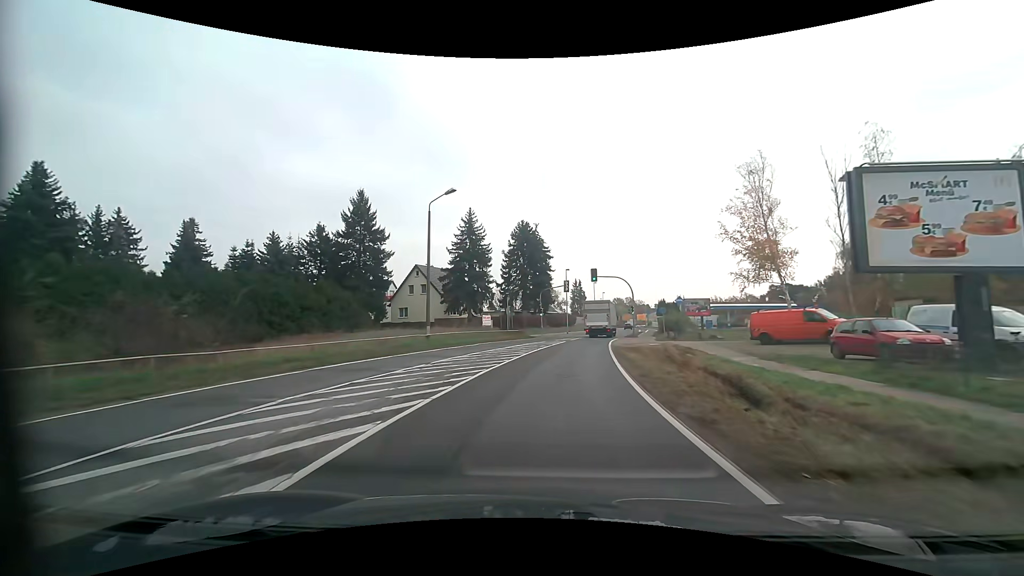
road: primary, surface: asphalt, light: Day
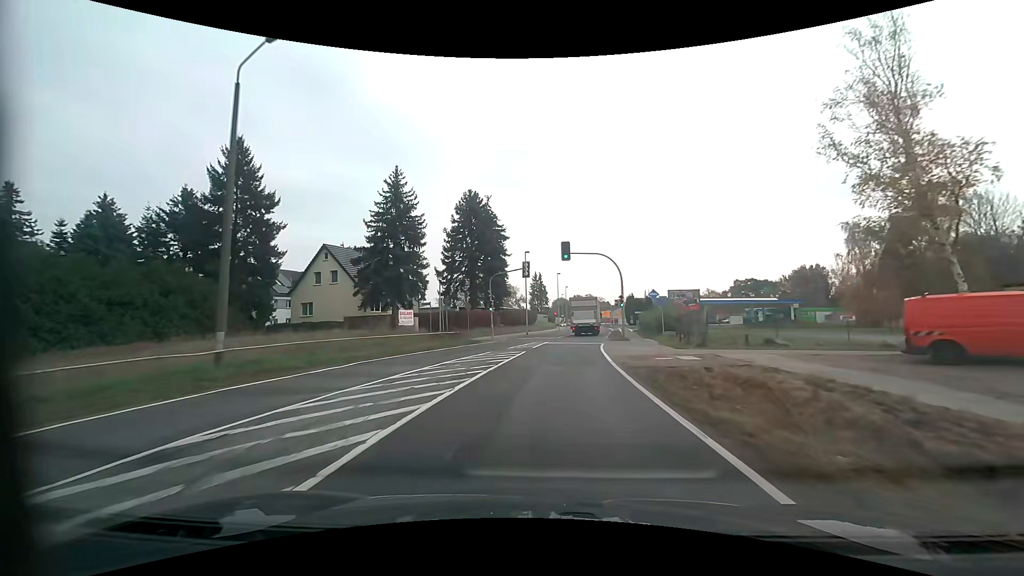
(+0.7, +16.5) m; +5°
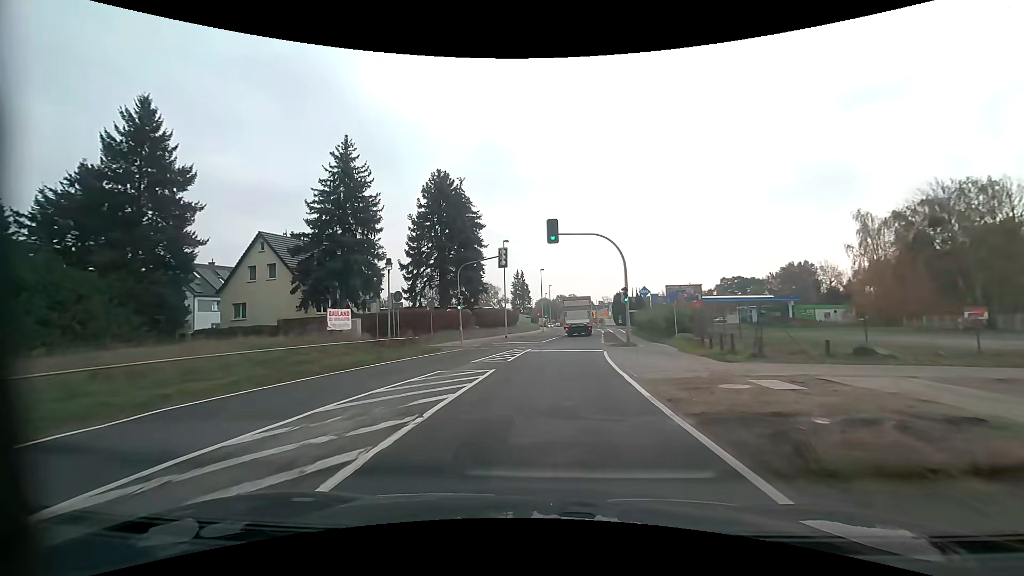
(+0.1, +8.2) m; +1°
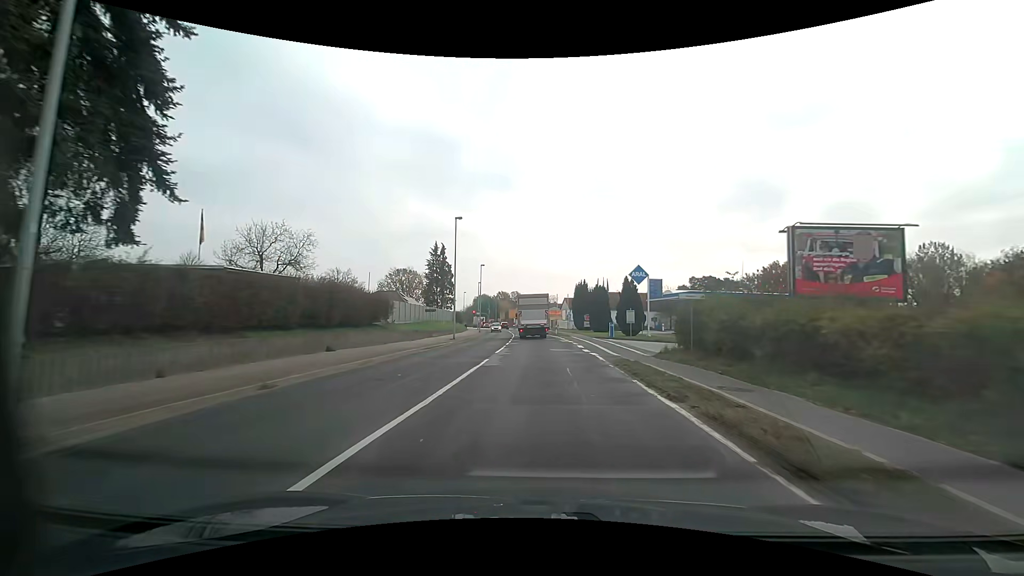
(+3.0, +40.1) m; +7°
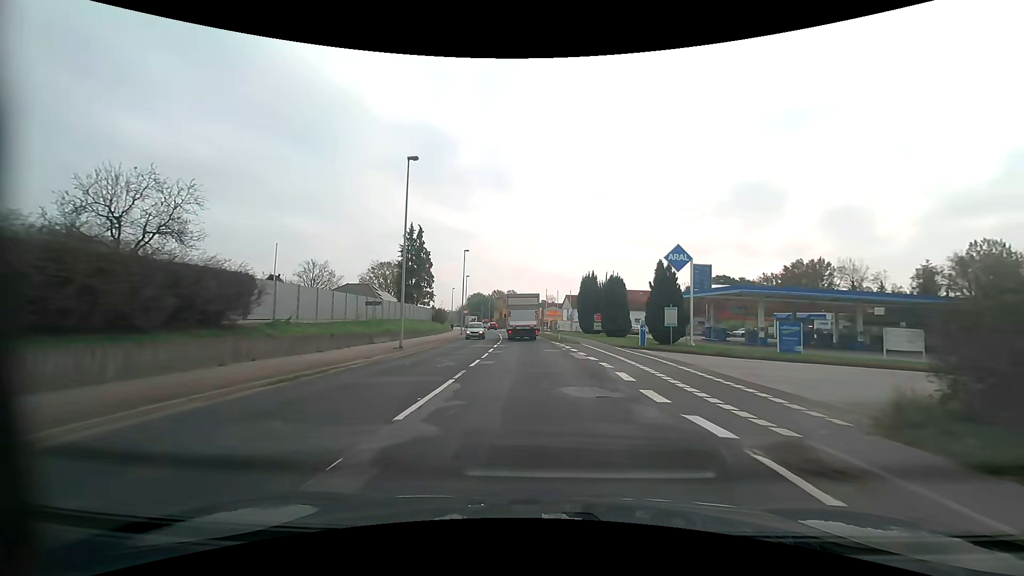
(0.0, +15.3) m; 0°
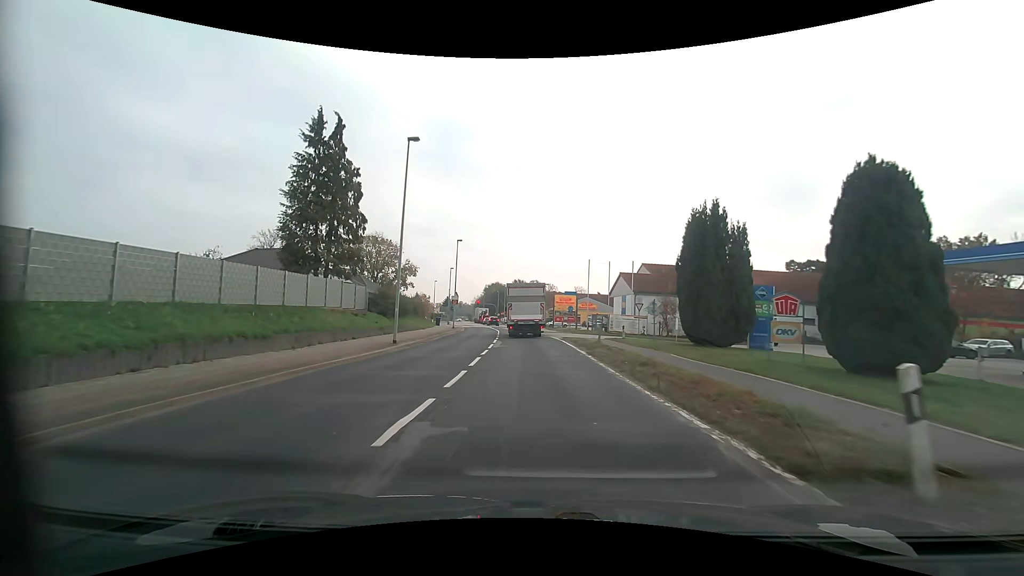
(-1.0, +36.2) m; -3°
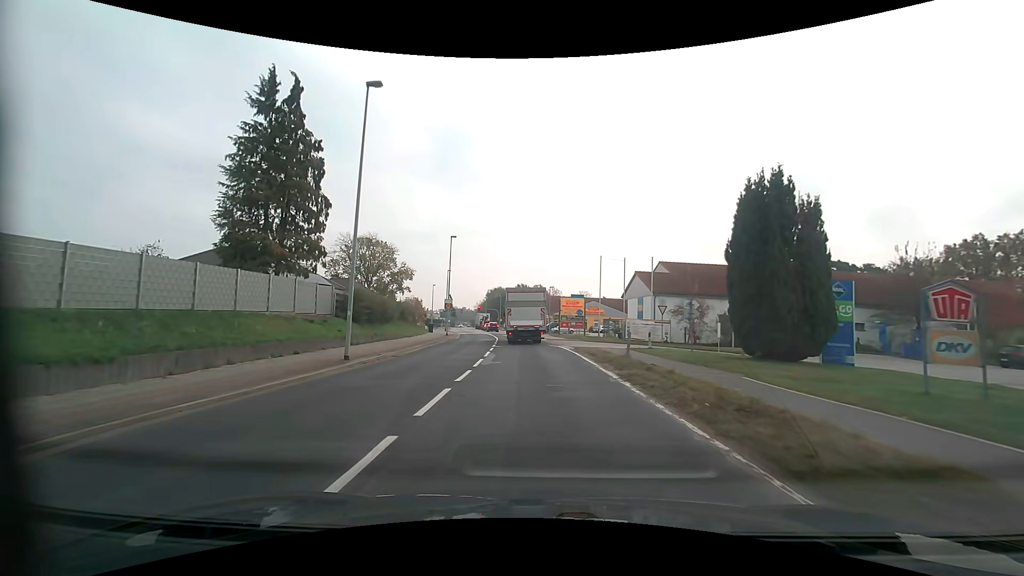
(0.0, +6.6) m; -1°
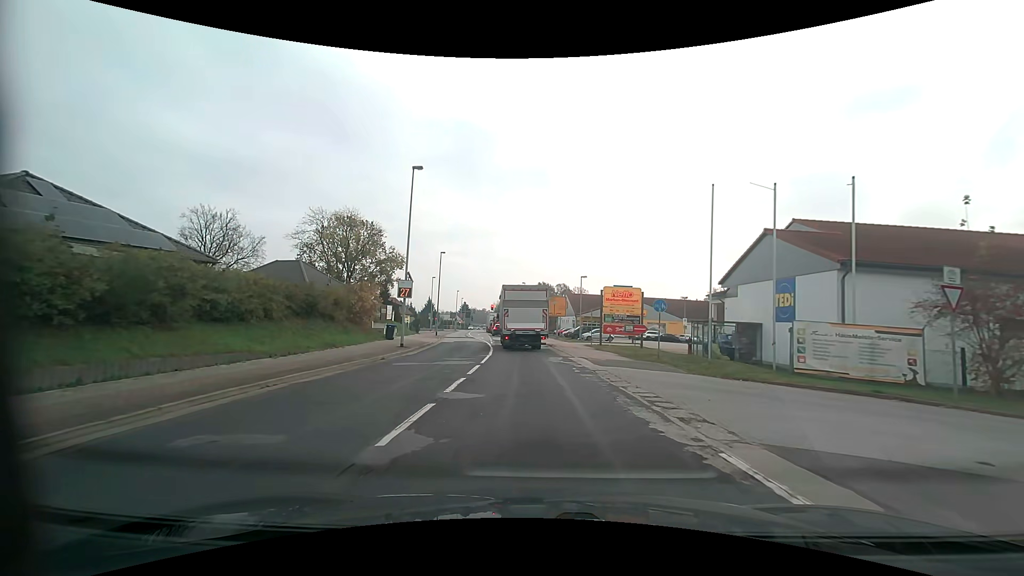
(-0.4, +23.5) m; -1°
(0, +10) (-1, +20) (-1, +30) (-2, +40) (-4, +50) (-5, +60) (-6, +70) (-8, +80) (-9, +90) (-10, +99) m
